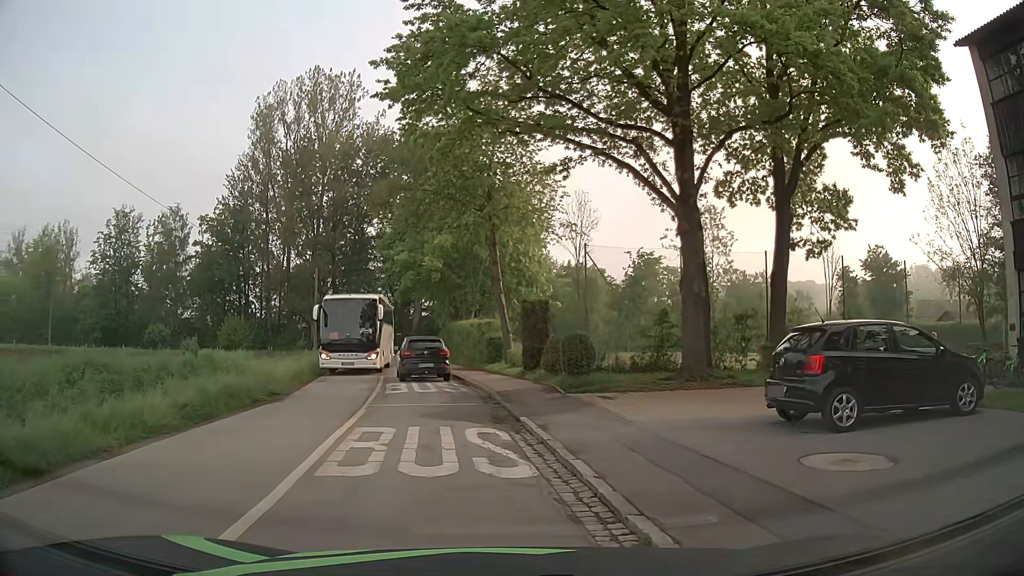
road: tertiary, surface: asphalt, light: Day
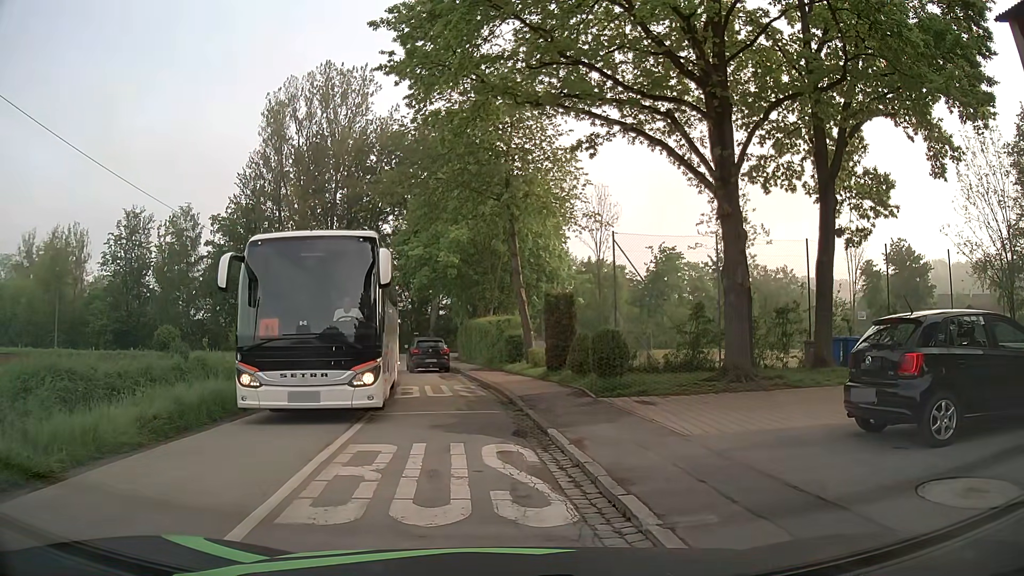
(0.0, +1.9) m; 0°
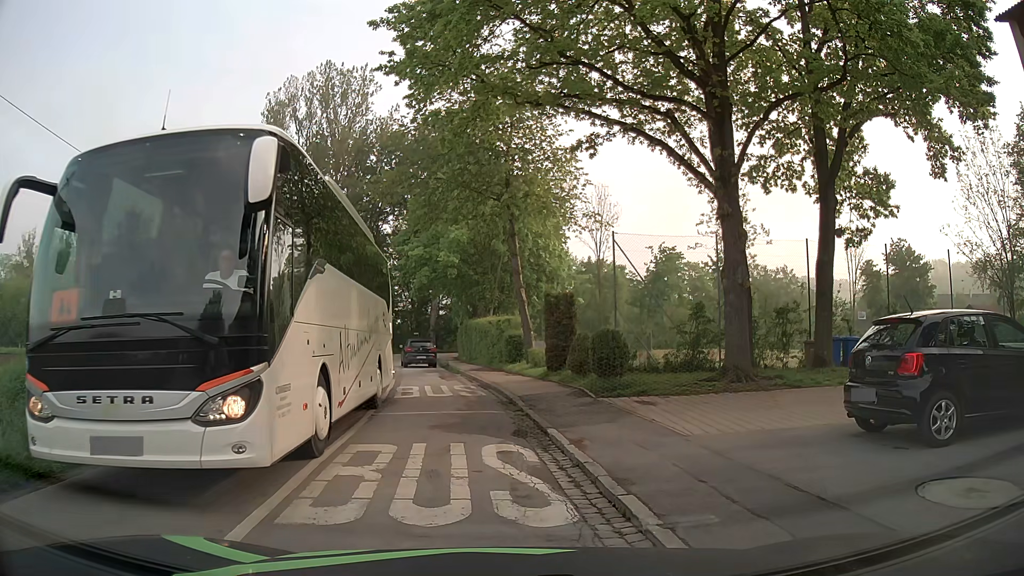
(0.0, 0.0) m; 0°
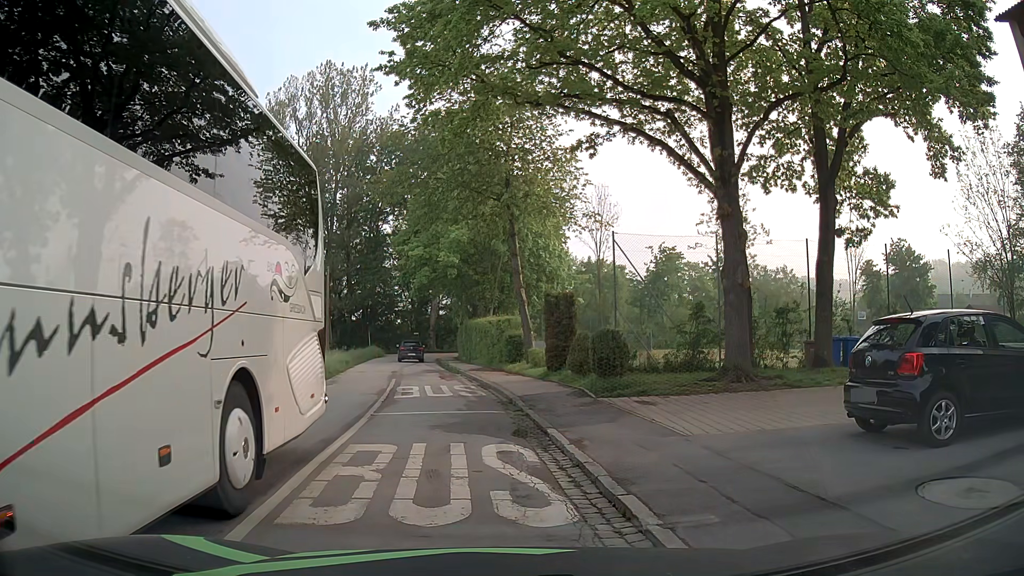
(0.0, 0.0) m; 0°
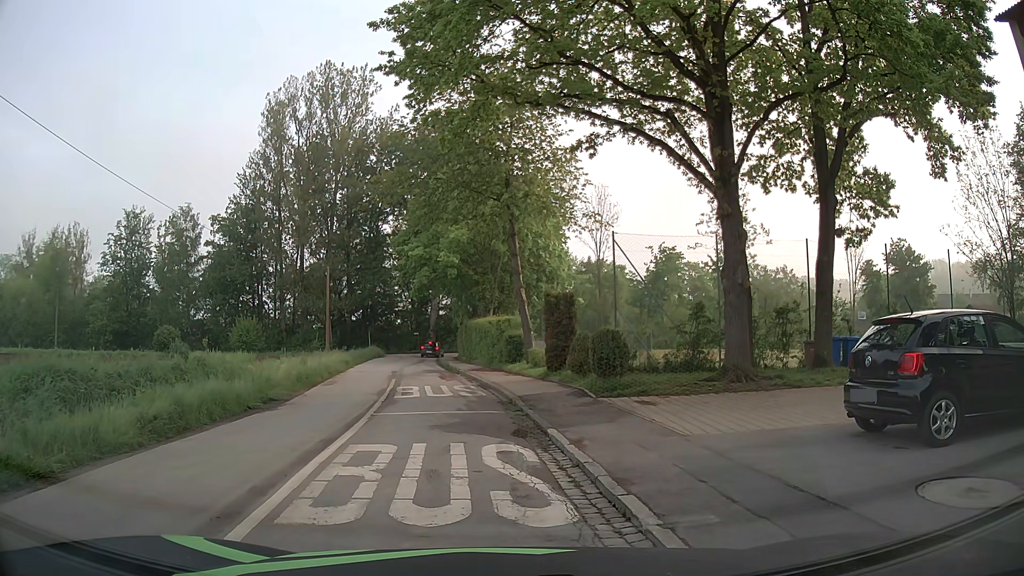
(0.0, 0.0) m; 0°
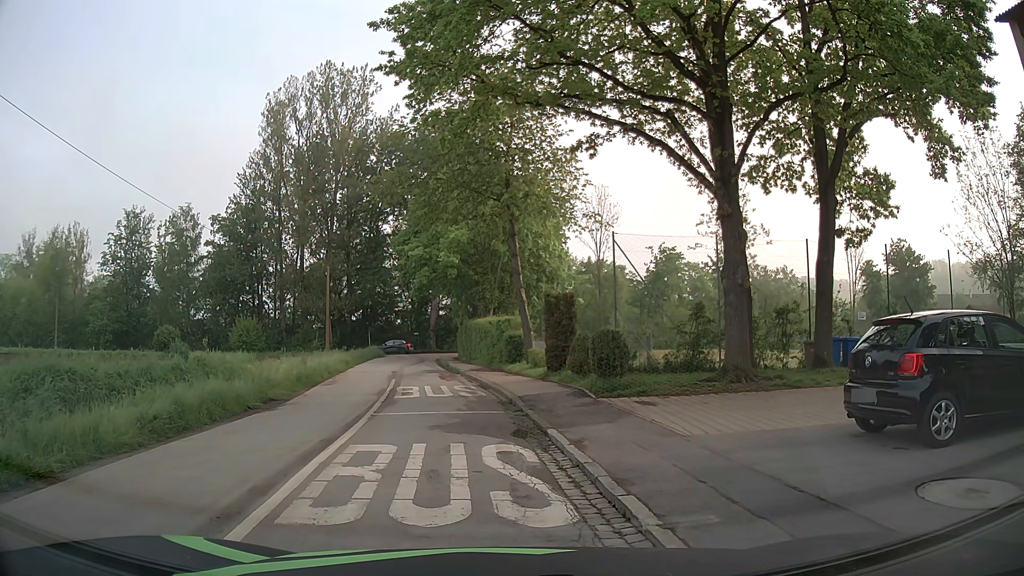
(0.0, 0.0) m; 0°
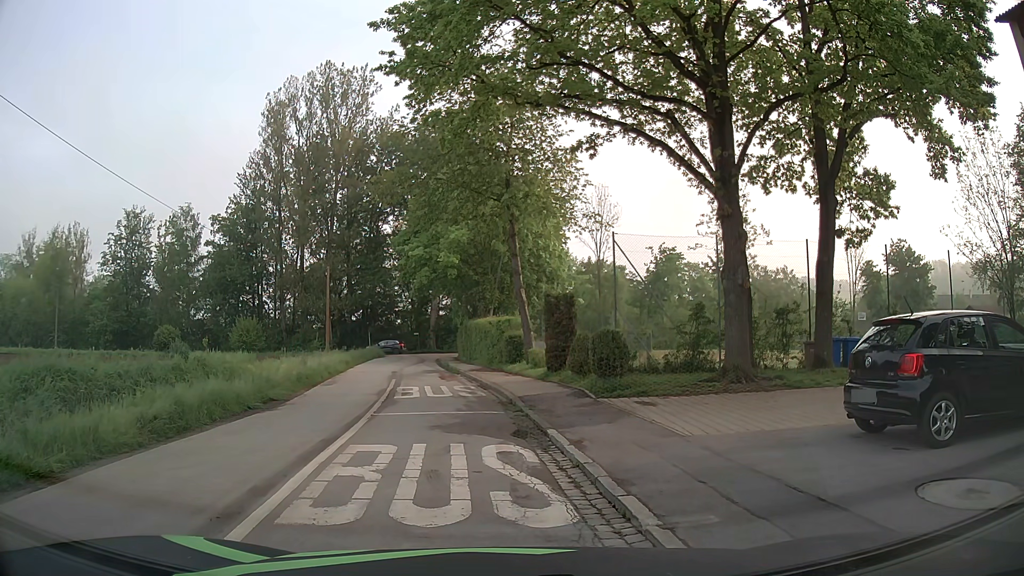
(0.0, 0.0) m; 0°
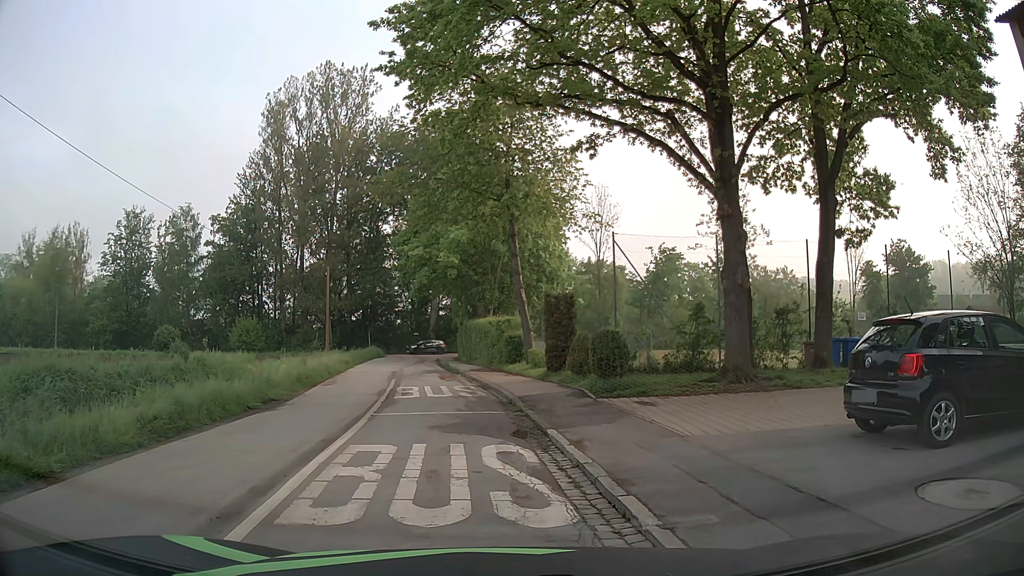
(0.0, 0.0) m; 0°
